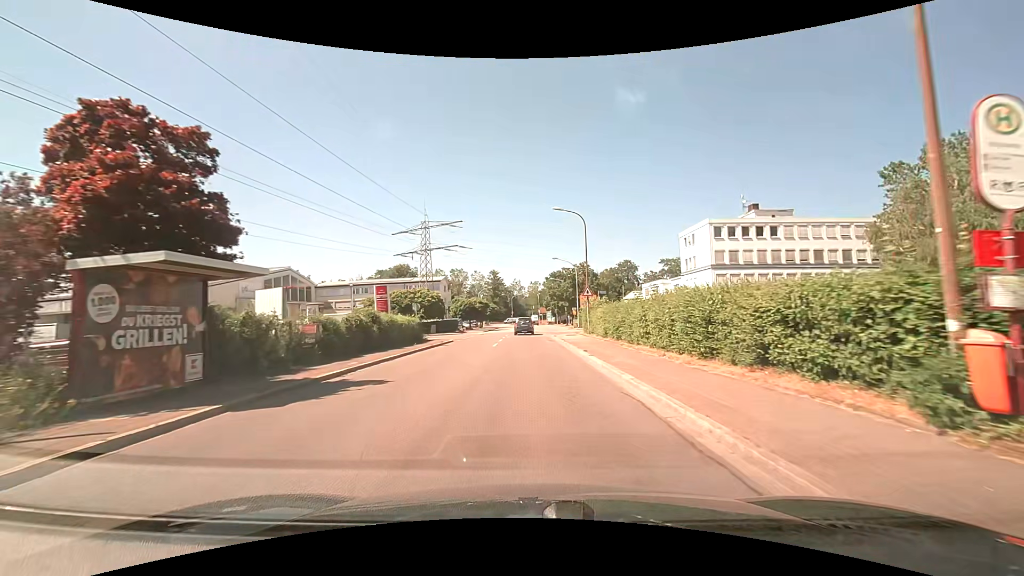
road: unclassified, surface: asphalt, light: Day
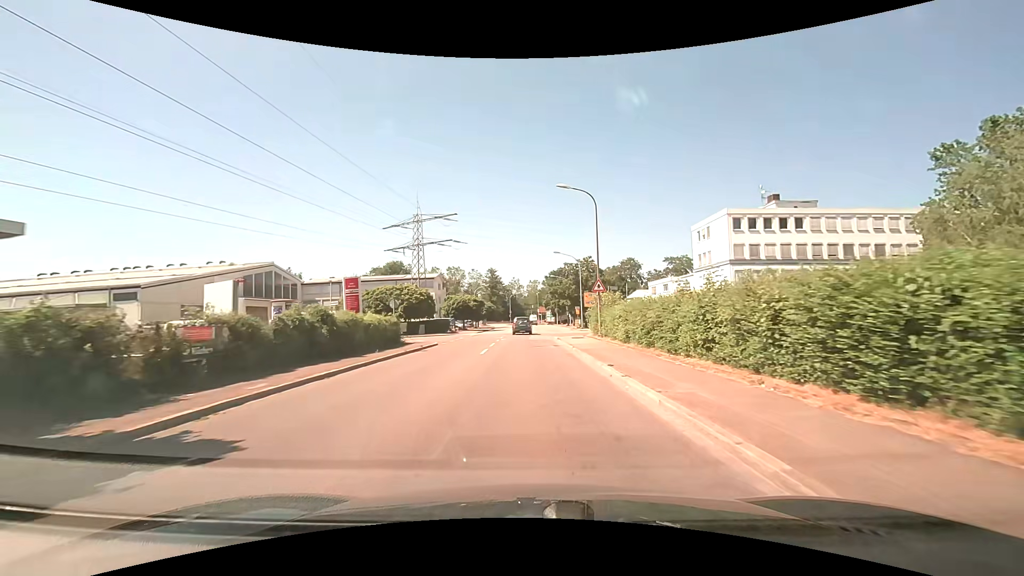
(0.0, +6.2) m; 0°
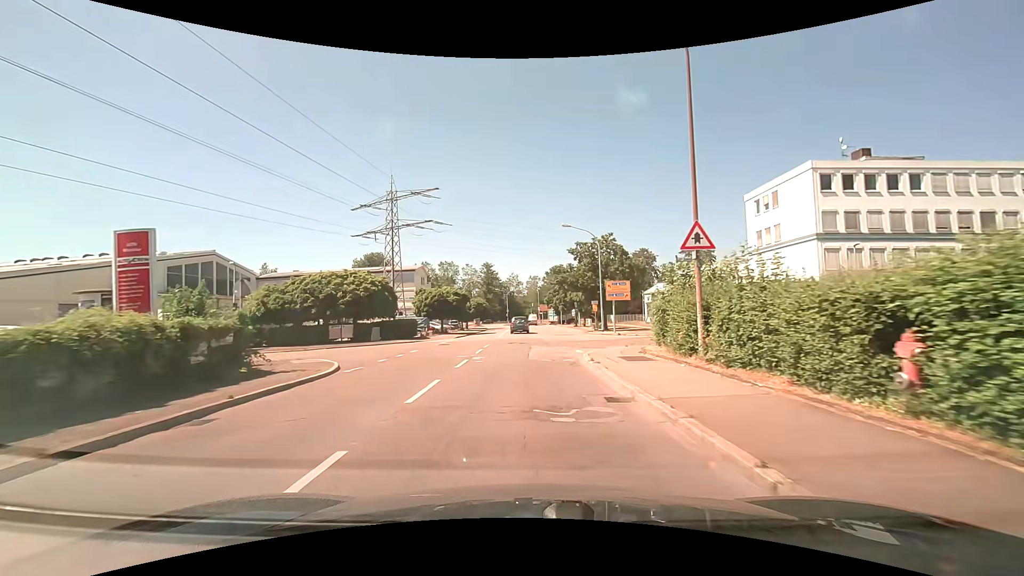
(0.0, +17.4) m; 0°
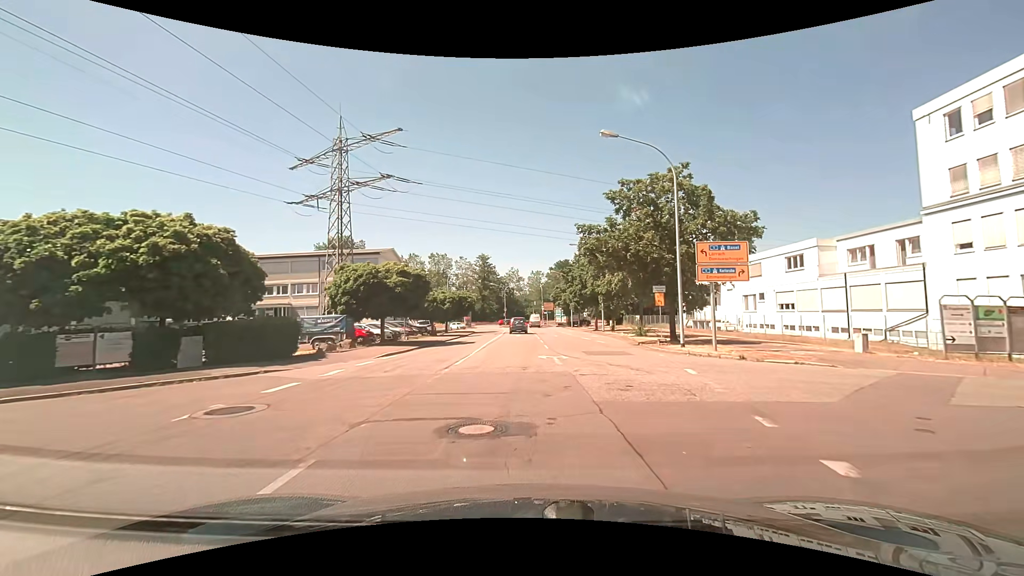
(-0.2, +22.7) m; 0°
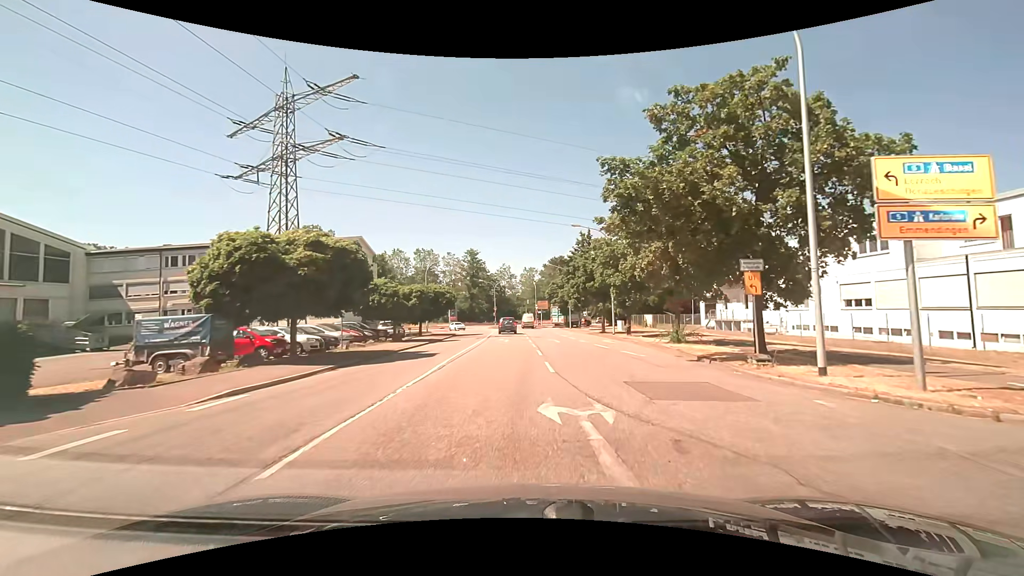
(0.0, +10.9) m; 0°
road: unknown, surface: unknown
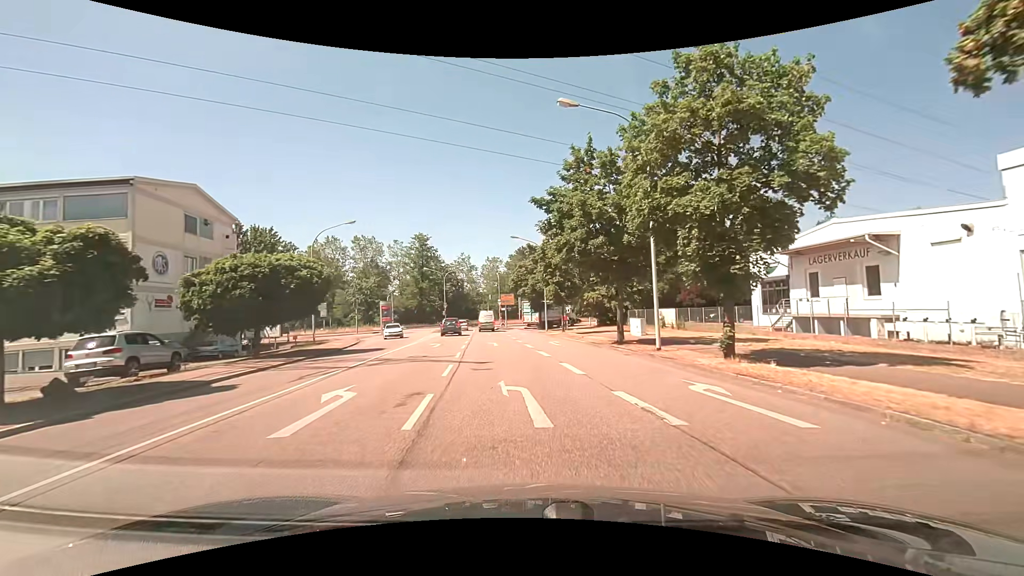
(+1.3, +24.5) m; +5°
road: unclassified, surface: asphalt
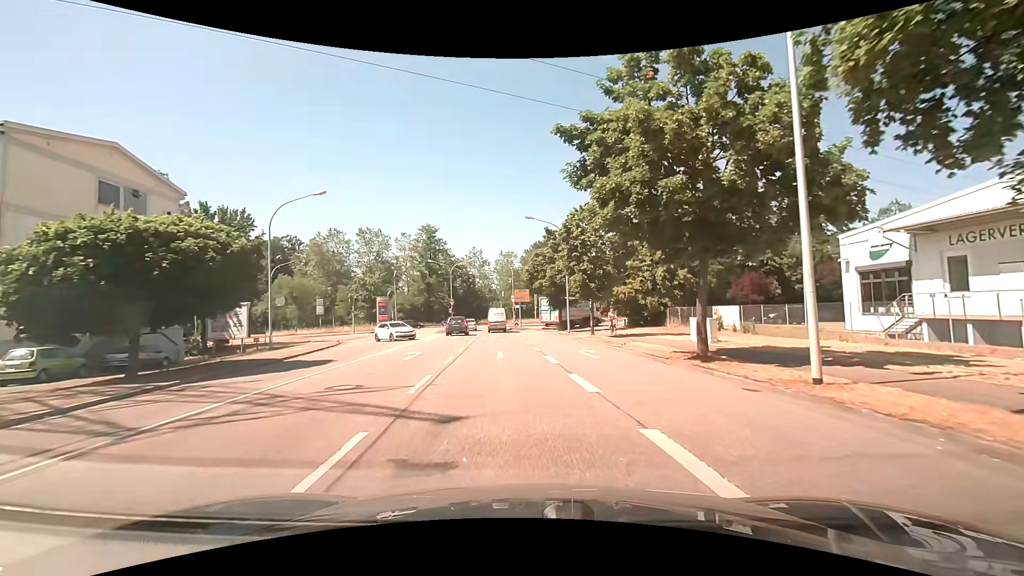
(-0.2, +9.2) m; -3°
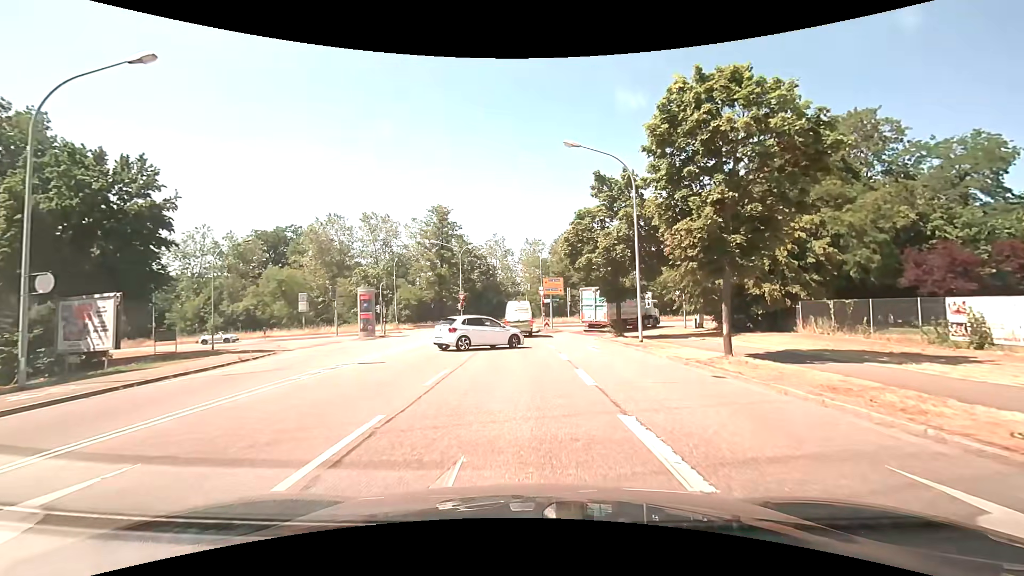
(-0.5, +17.0) m; -2°
(0, +10) (0, +20) (-1, +30) (-1, +40) (-1, +50) (-2, +60) (-4, +70) (-12, +76) (-22, +77) (-32, +76) m
